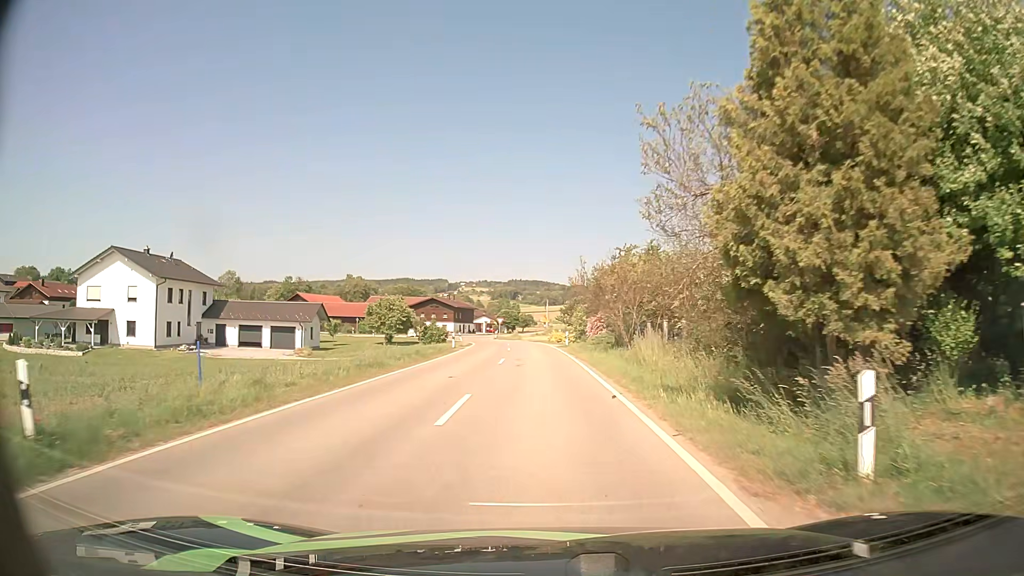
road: tertiary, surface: asphalt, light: Day
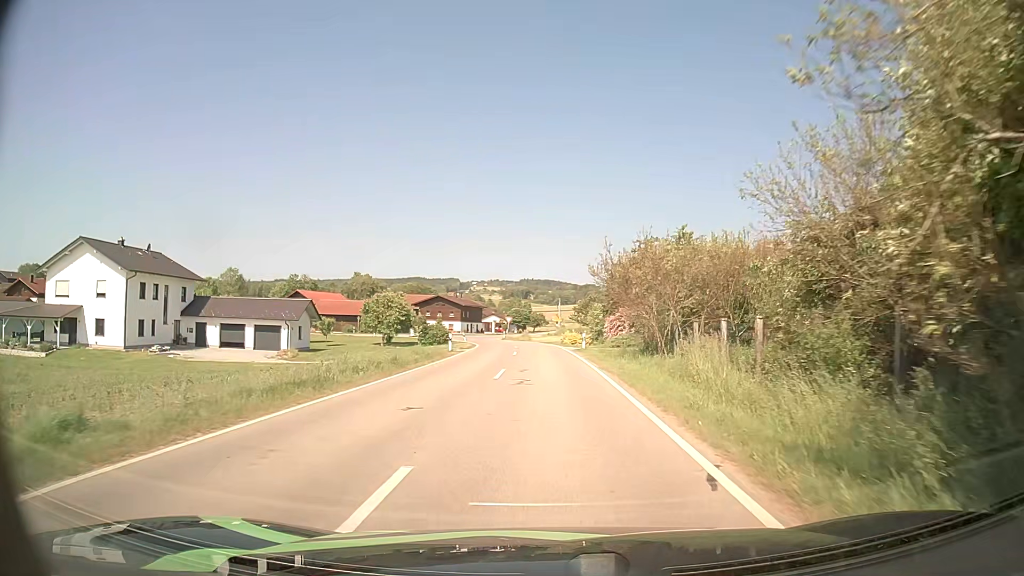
(-0.1, +6.6) m; -1°
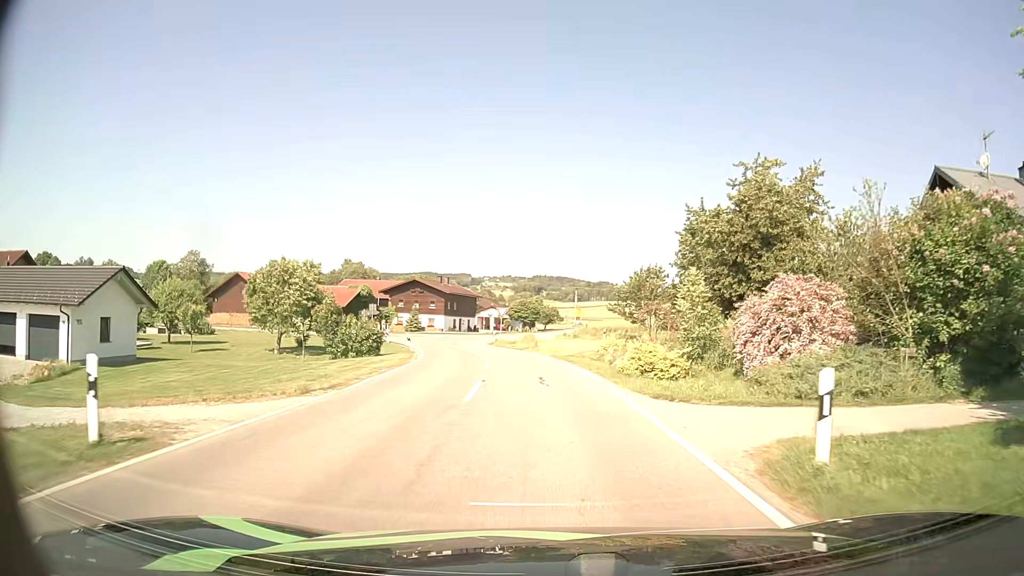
(-0.3, +31.8) m; -1°
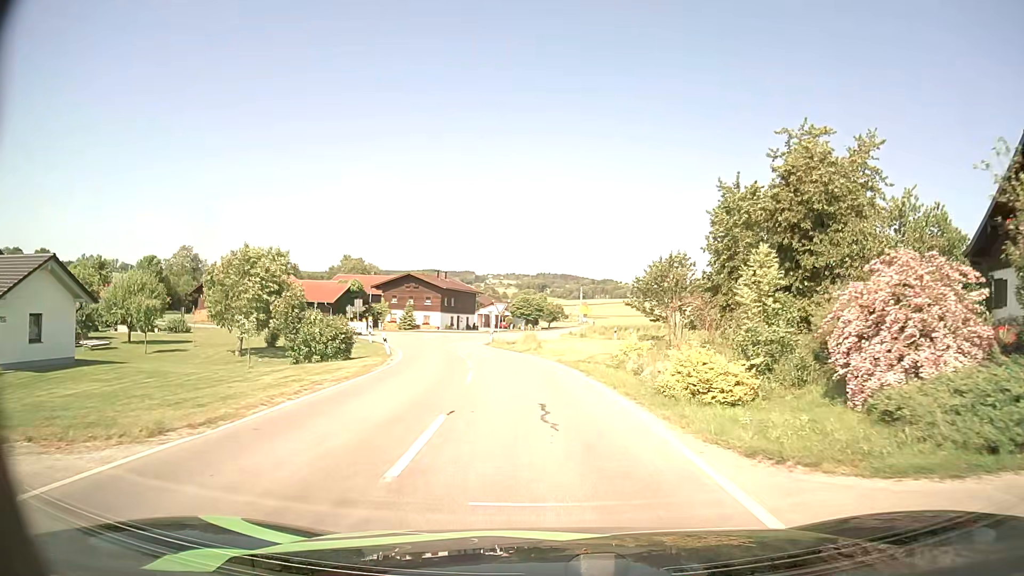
(0.0, +6.1) m; 0°
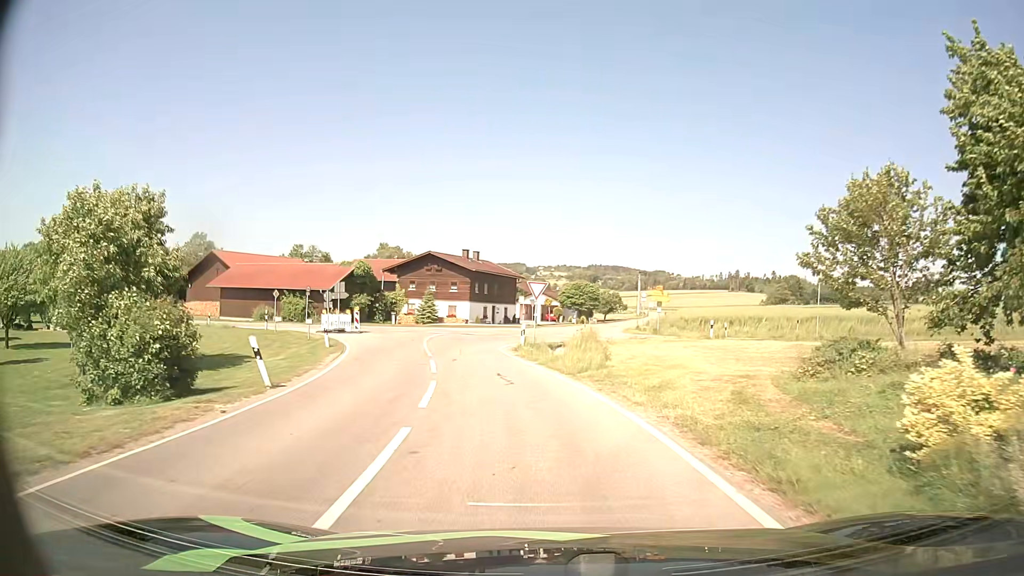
(-0.5, +16.9) m; -4°
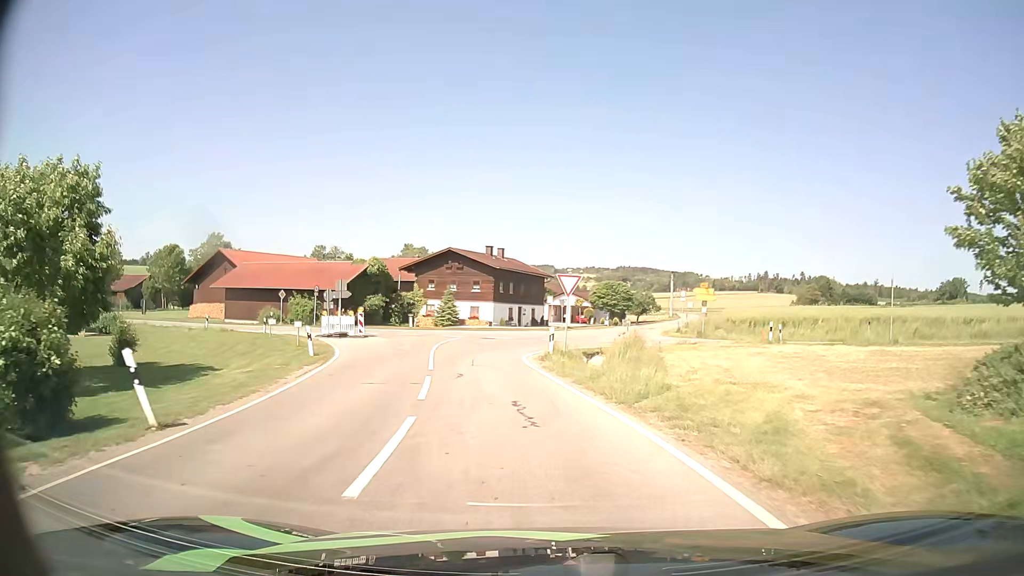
(-0.1, +5.1) m; -3°
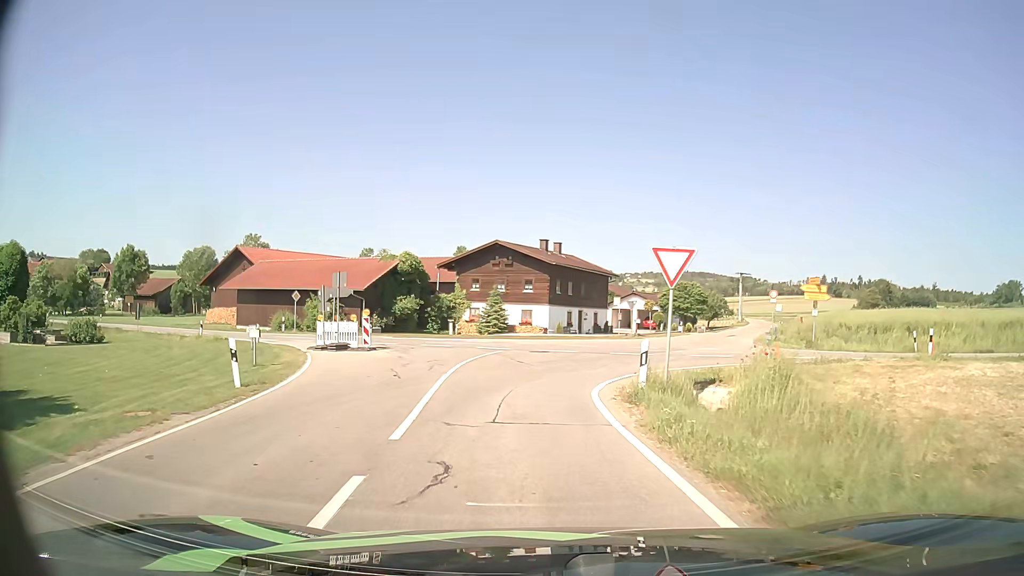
(-0.4, +9.2) m; -5°
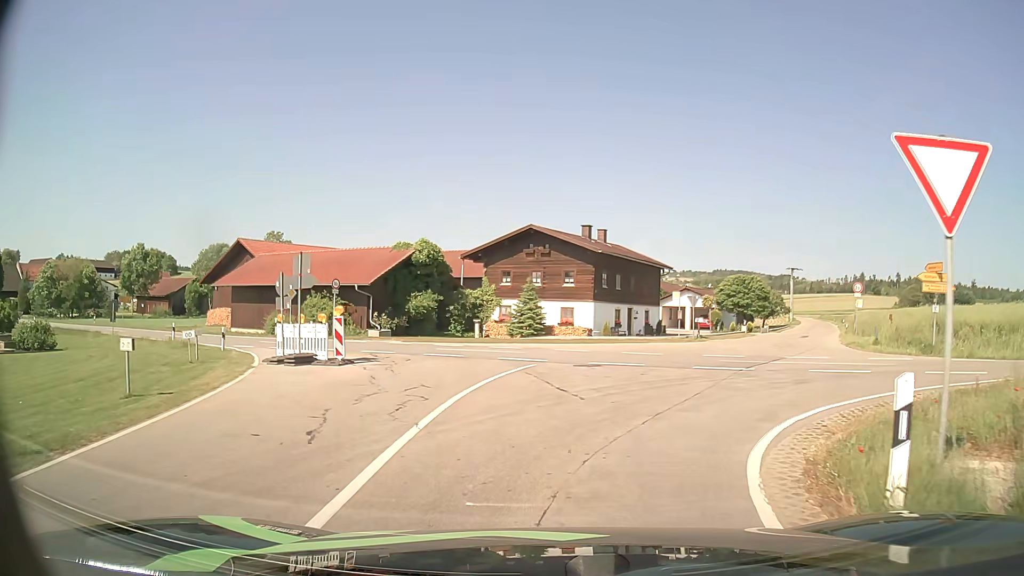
(-0.2, +7.8) m; -4°
(+1, +10) (+10, +14) (+19, +11) (+27, +6) (+36, 0) (+44, -5) (+53, -10) (+61, -16) (+69, -21) (+78, -26) m
